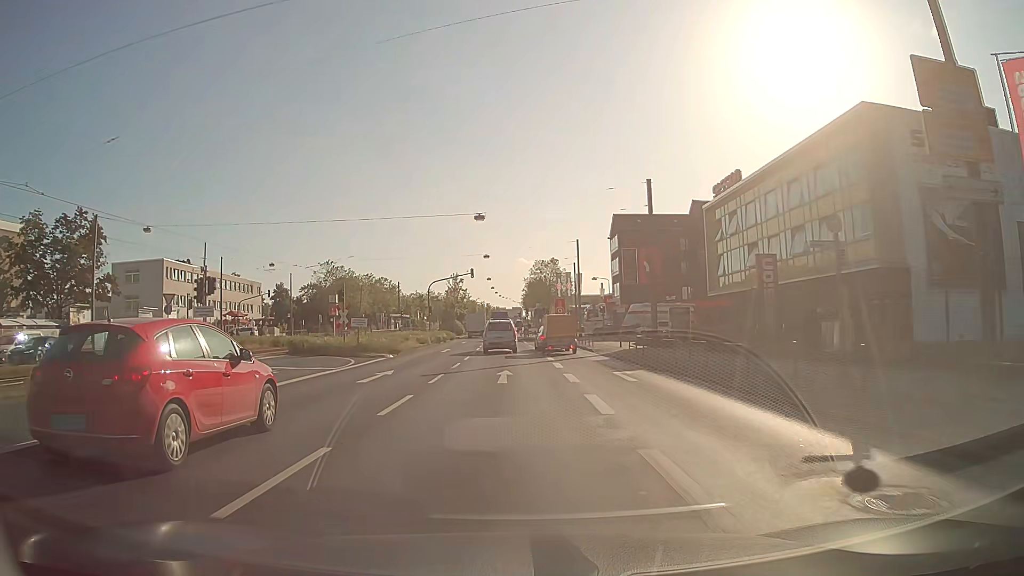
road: primary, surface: asphalt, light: Day
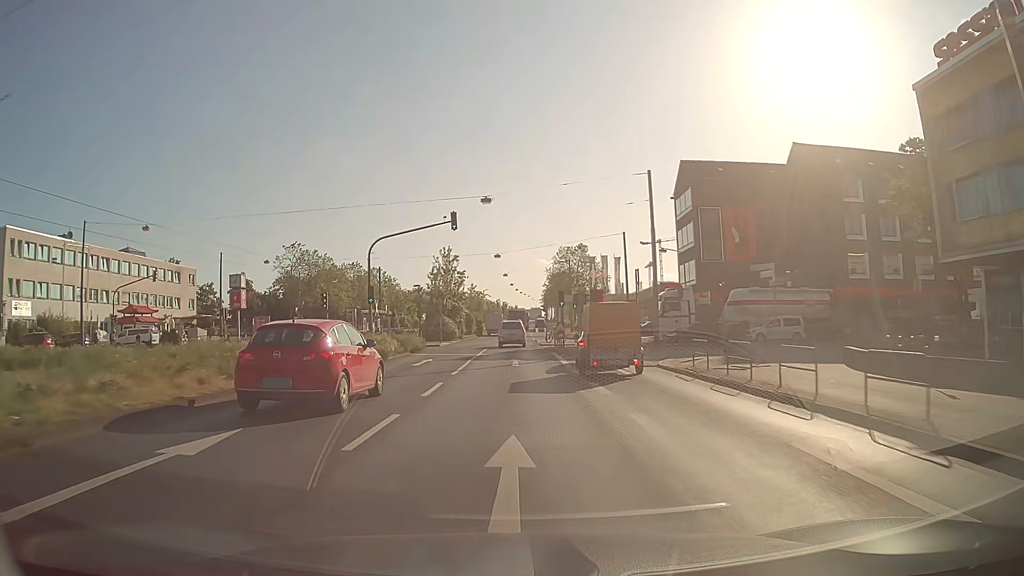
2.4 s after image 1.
(-0.4, +33.7) m; -2°
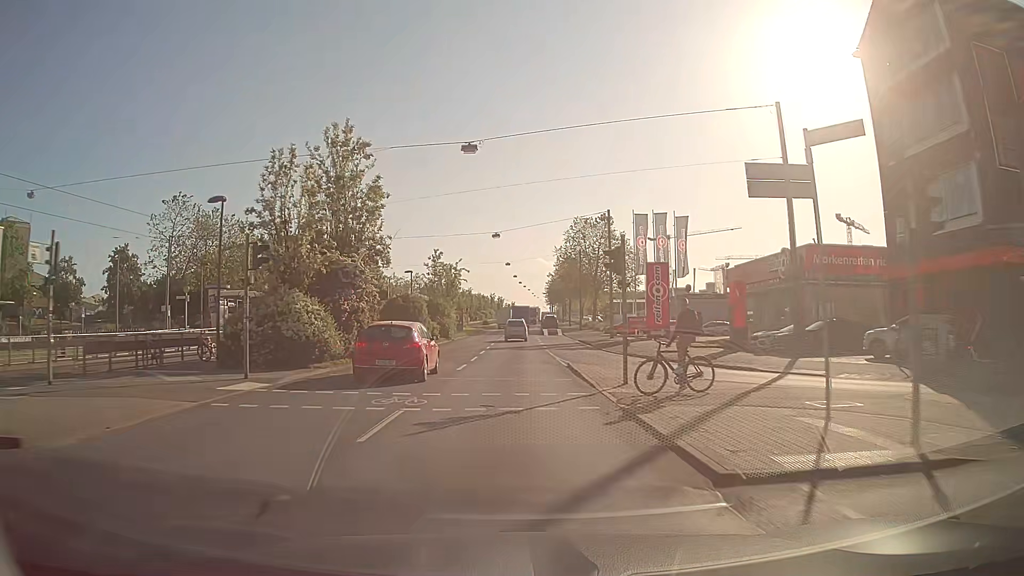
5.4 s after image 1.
(-0.1, +42.3) m; 0°
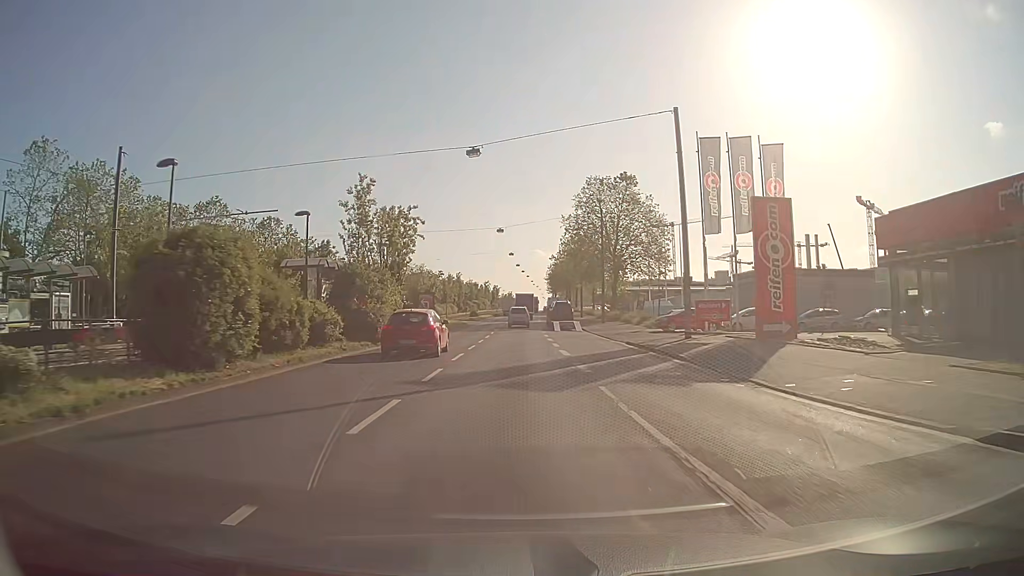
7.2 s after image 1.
(+0.1, +25.5) m; 0°
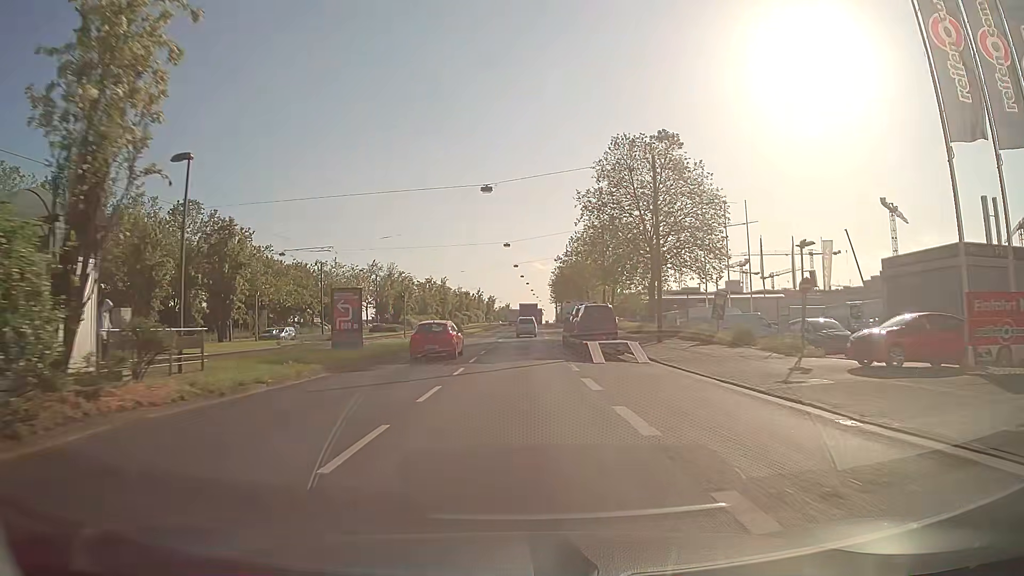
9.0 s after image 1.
(-0.1, +25.5) m; 0°
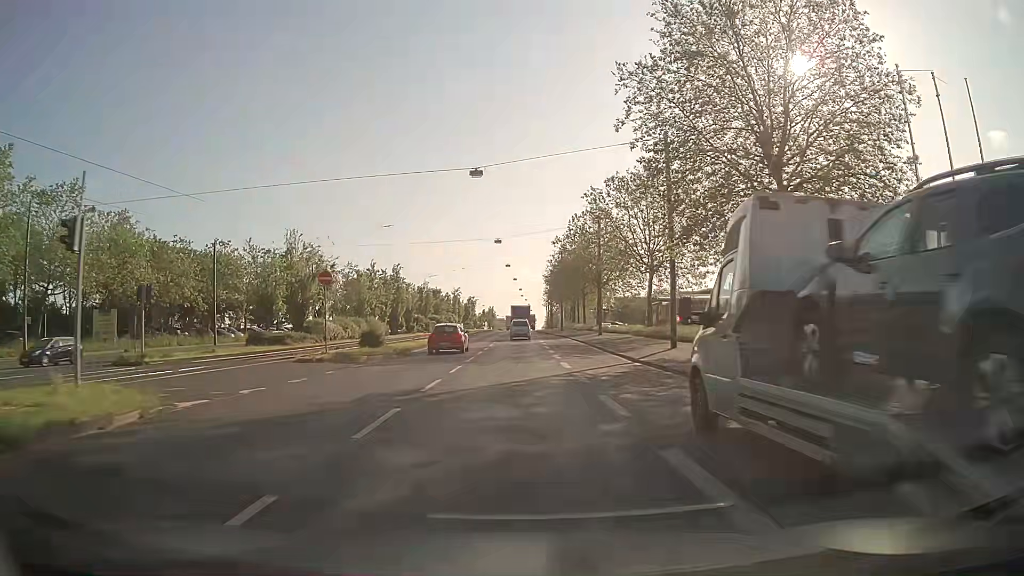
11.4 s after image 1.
(+0.4, +33.9) m; +1°
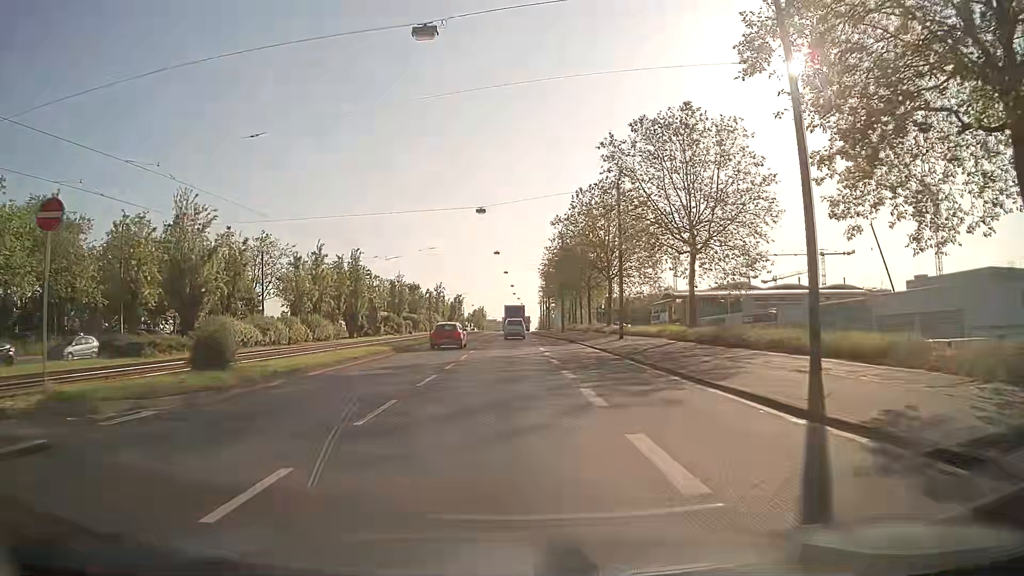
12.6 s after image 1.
(+0.3, +17.0) m; +1°
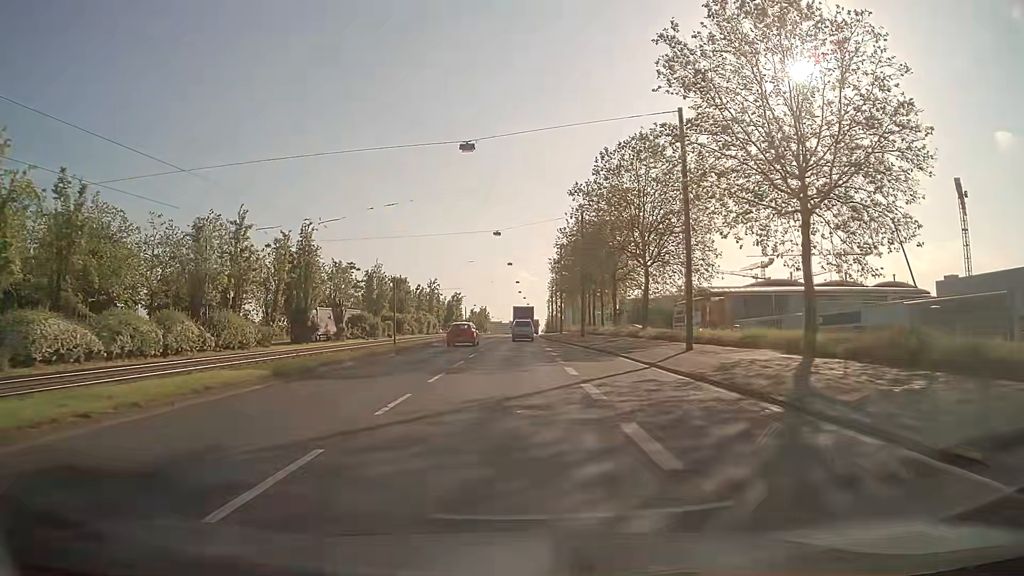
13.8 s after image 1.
(-0.1, +17.0) m; -1°
(0, +10) (0, +20) (0, +30) (0, +40) (0, +50) (+1, +60) (+1, +70) (+1, +80) (+2, +90) (+2, +100) m
